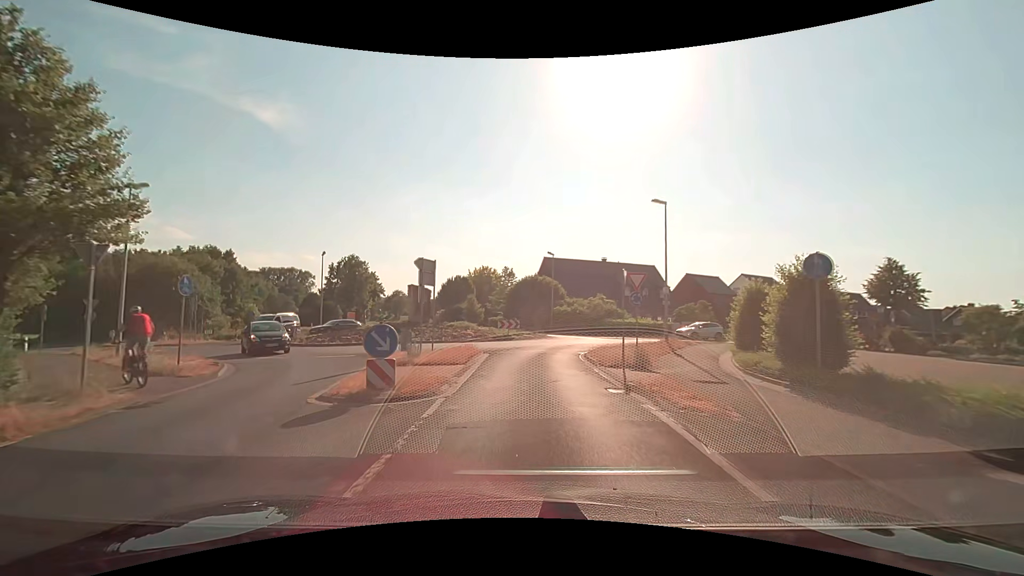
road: secondary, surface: asphalt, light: Day
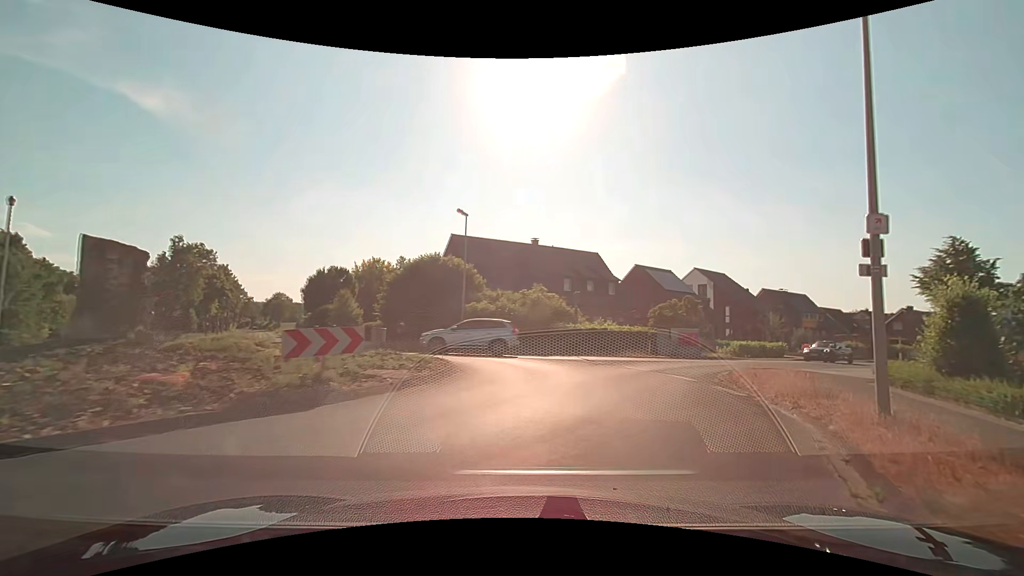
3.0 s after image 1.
(+0.7, +21.0) m; +10°
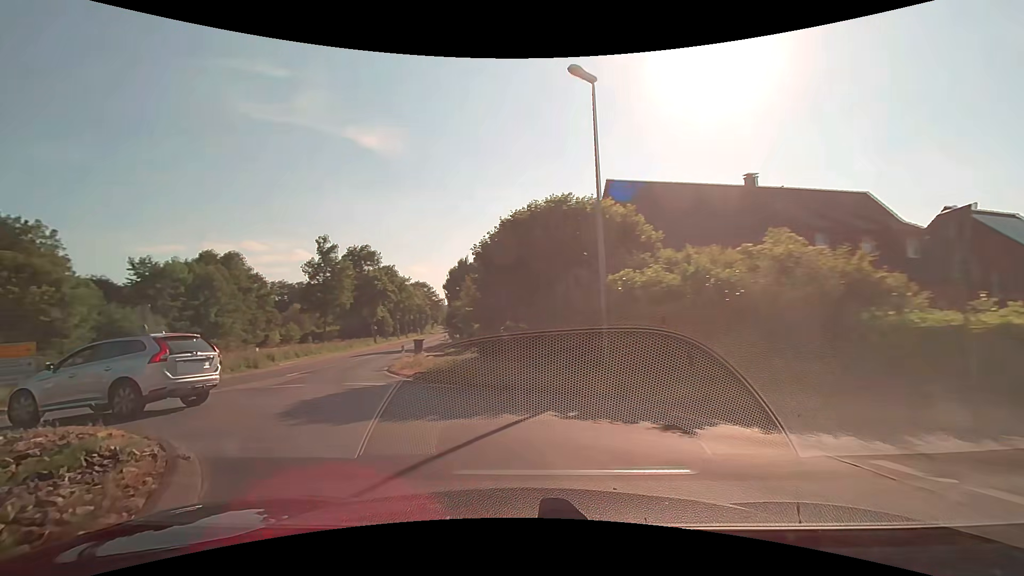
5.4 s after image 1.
(+0.4, +17.3) m; -20°
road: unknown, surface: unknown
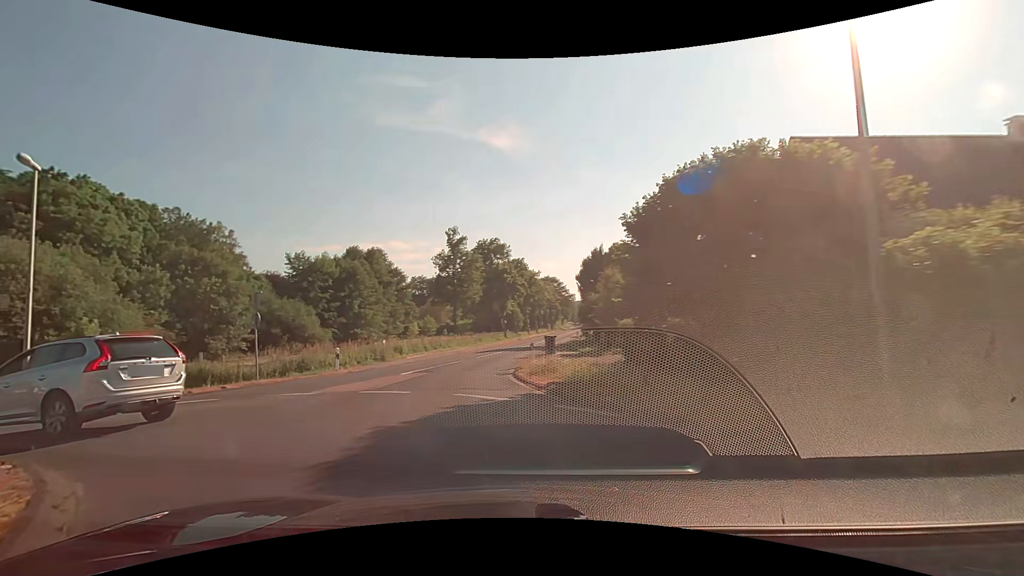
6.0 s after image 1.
(-0.7, +4.7) m; -16°
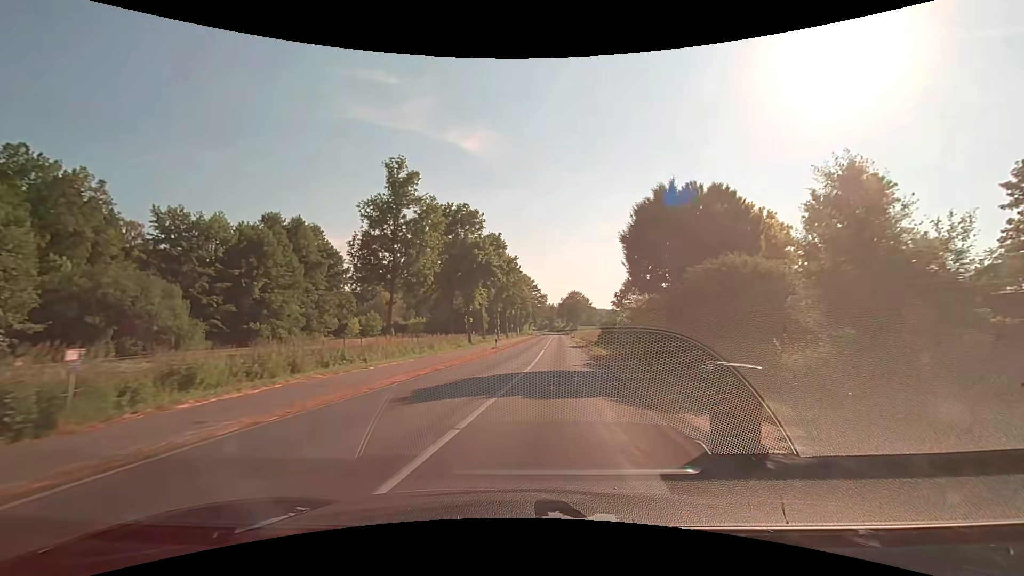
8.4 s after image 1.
(-2.3, +24.2) m; +3°
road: secondary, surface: asphalt
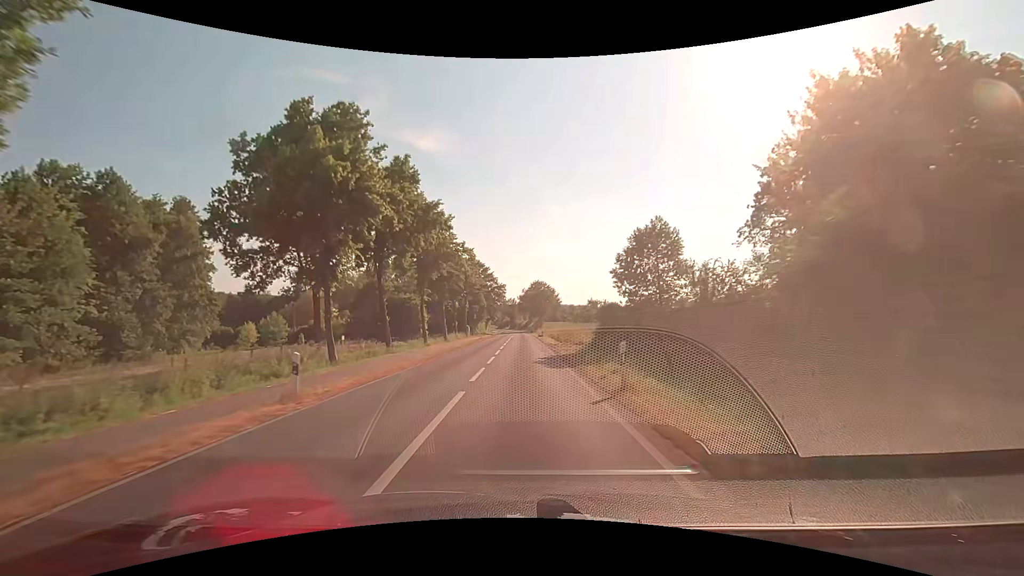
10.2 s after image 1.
(+2.1, +27.3) m; +4°
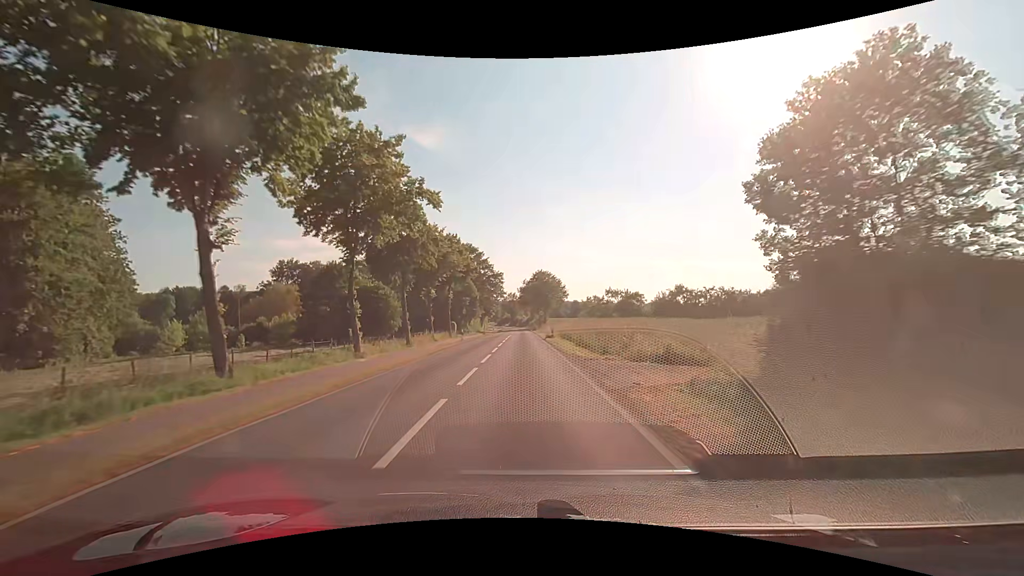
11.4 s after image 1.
(+0.2, +19.5) m; 0°
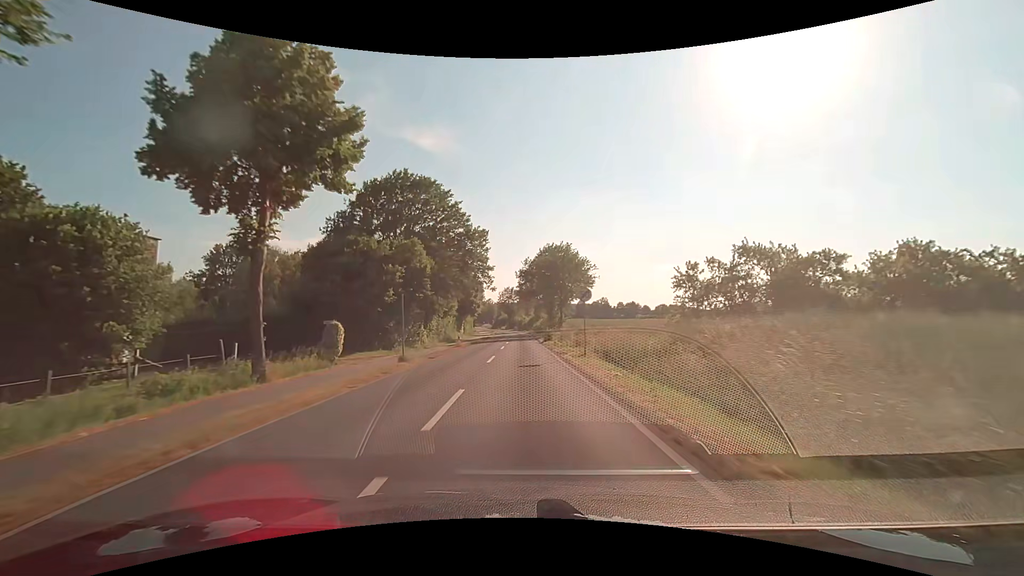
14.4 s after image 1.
(-0.3, +46.4) m; 0°
(0, +10) (0, +20) (0, +30) (0, +40) (0, +50) (0, +60) (0, +70) (-1, +80) (-1, +90) (-1, +100) m
